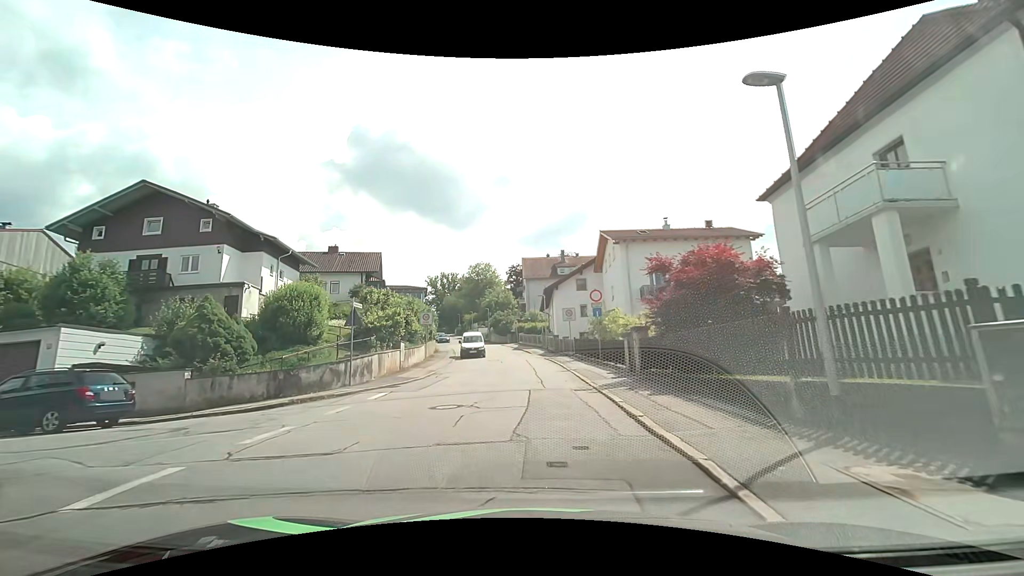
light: Day
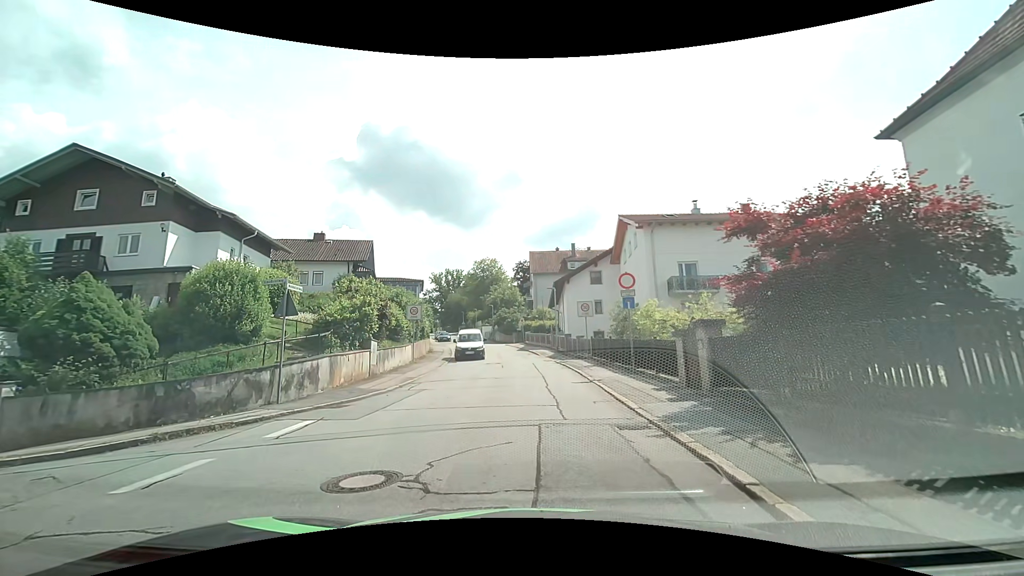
(0.0, +5.2) m; 0°
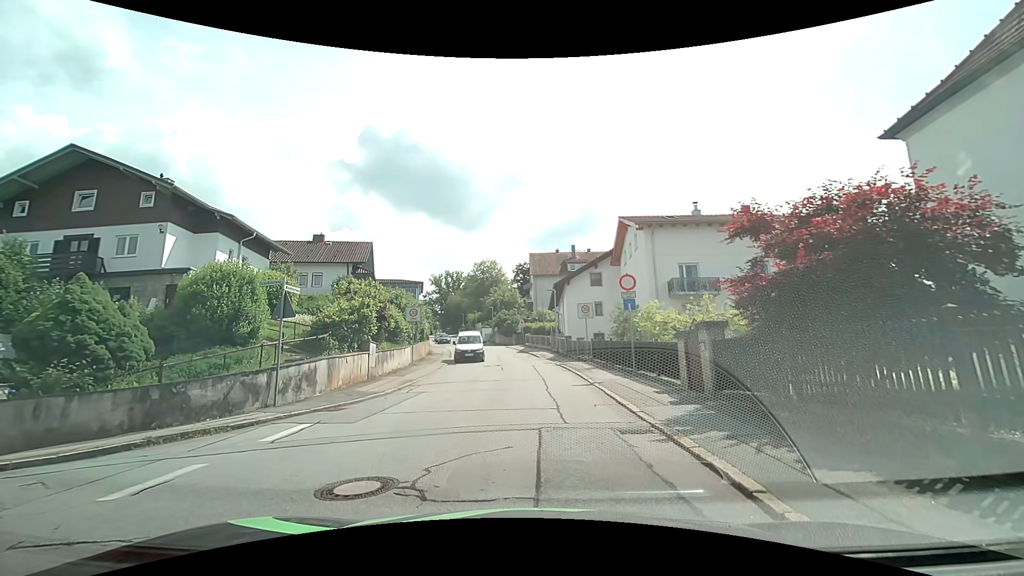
(0.0, +0.2) m; 0°
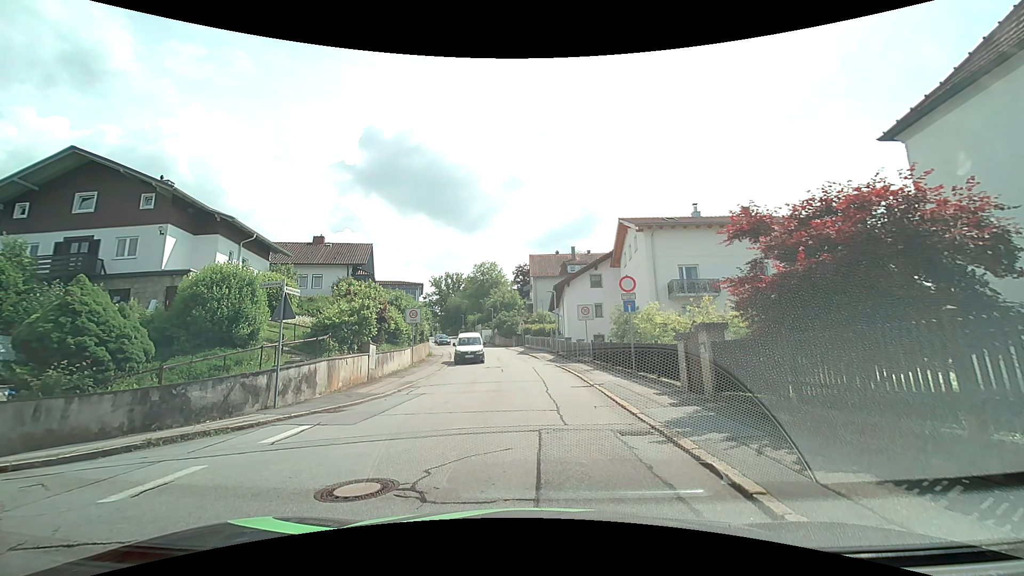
(0.0, +0.1) m; 0°
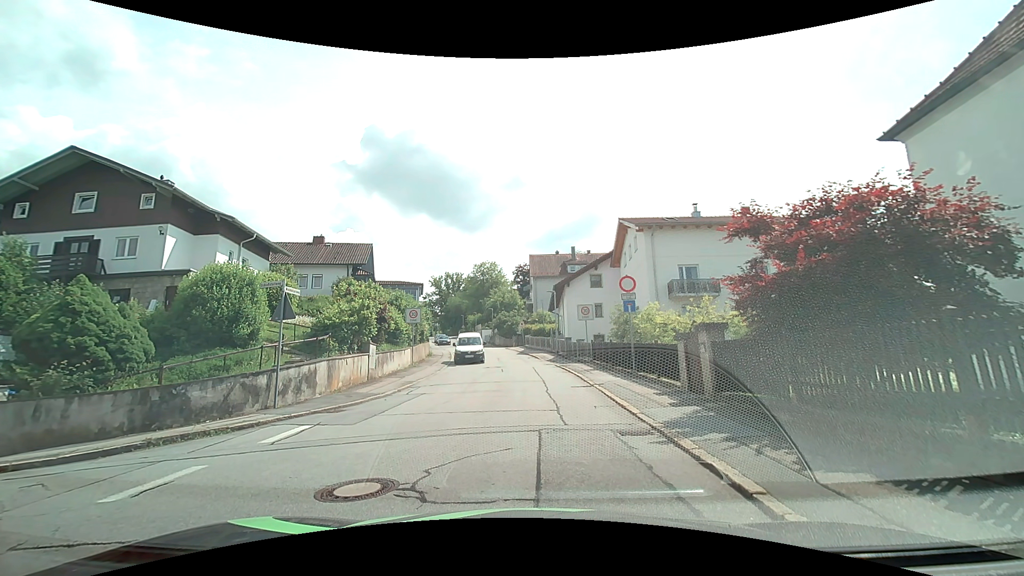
(0.0, 0.0) m; 0°
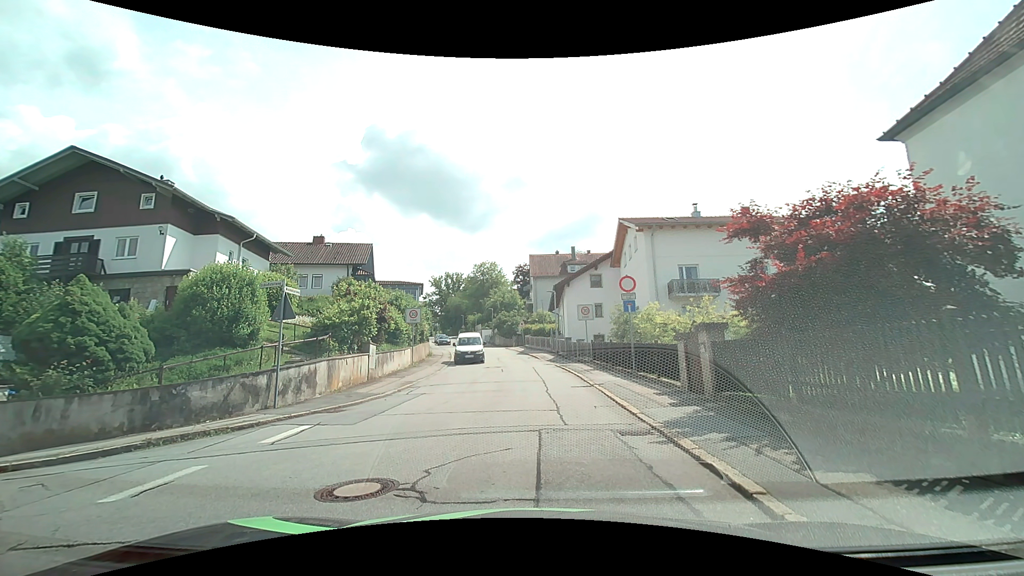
(0.0, 0.0) m; 0°
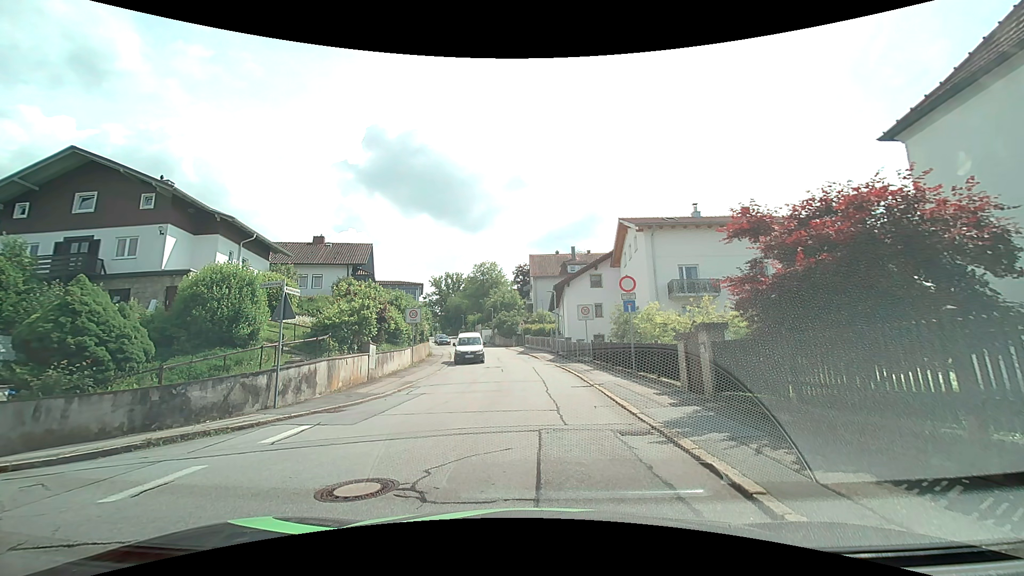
(0.0, 0.0) m; 0°
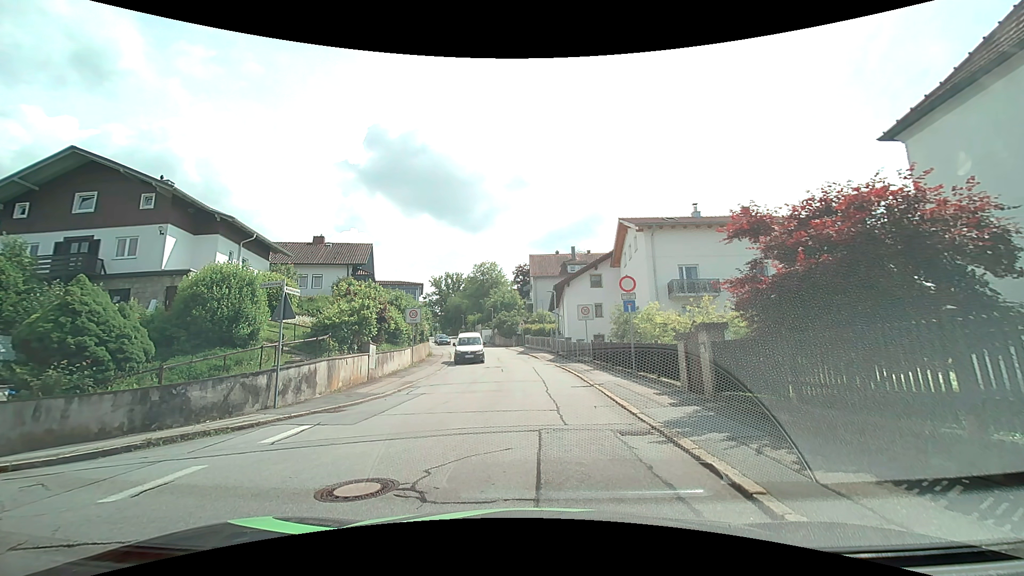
(0.0, 0.0) m; 0°
